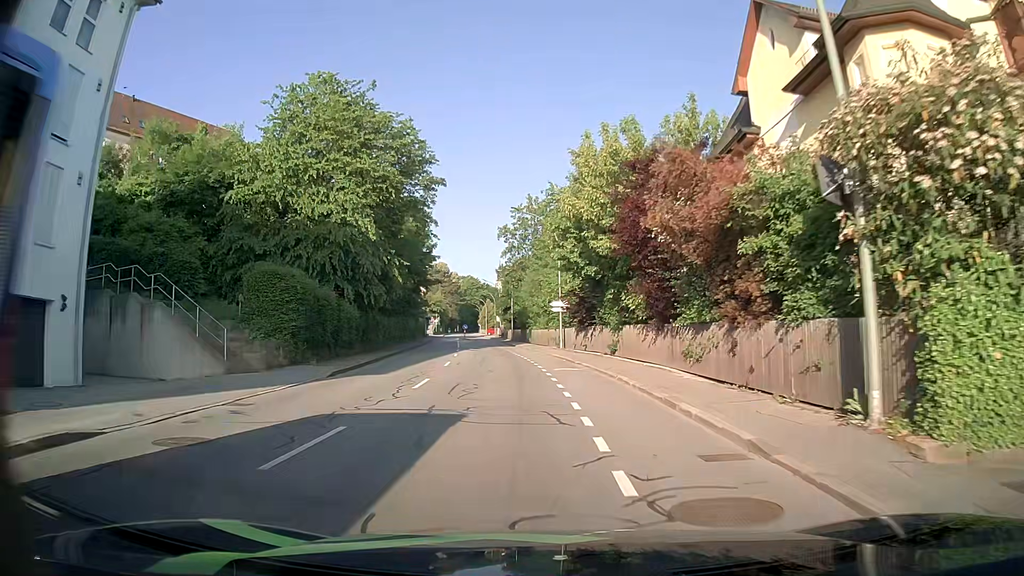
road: tertiary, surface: asphalt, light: Day
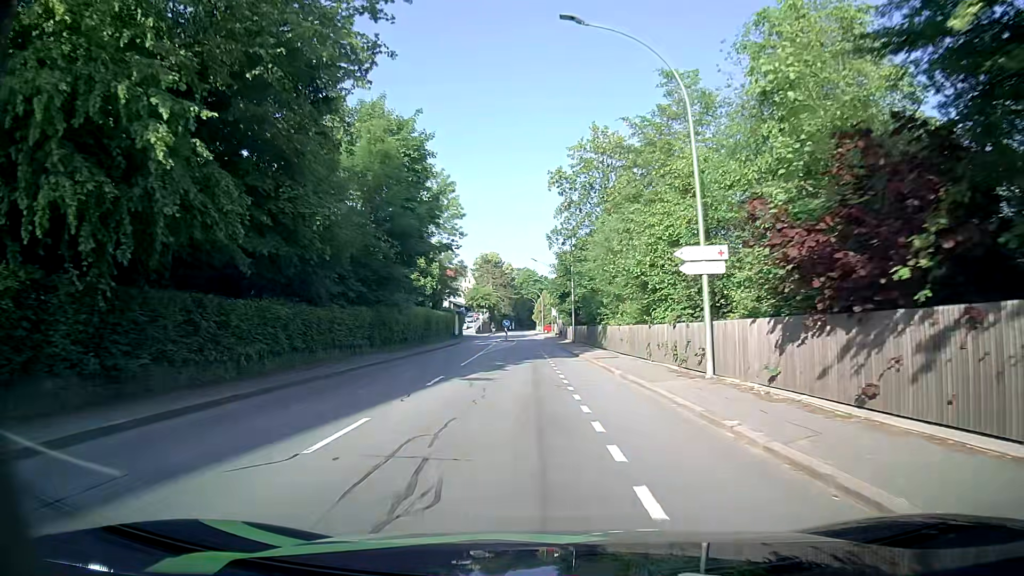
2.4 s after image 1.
(-1.3, +26.6) m; -5°
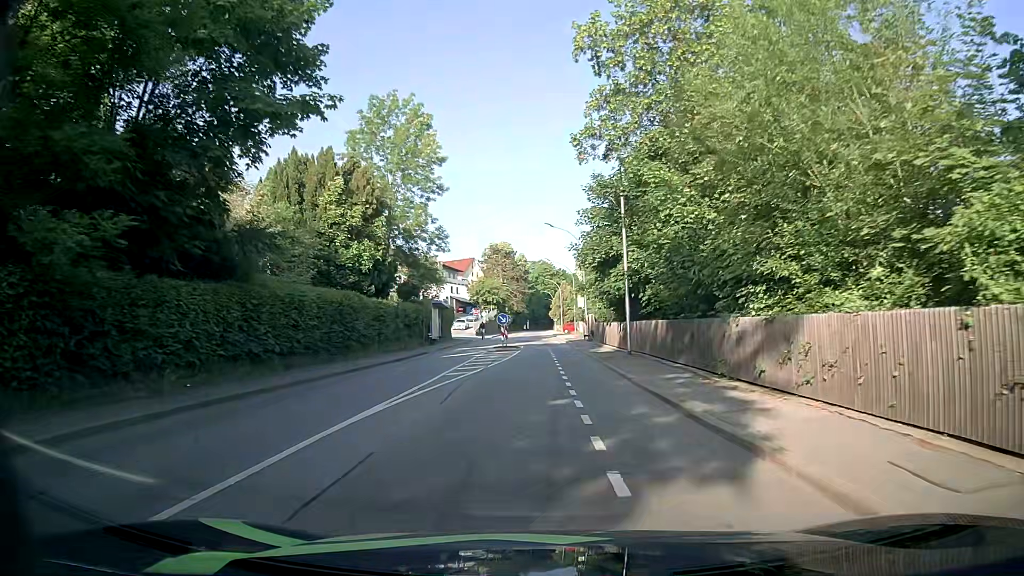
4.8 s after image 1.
(-0.6, +25.4) m; -2°
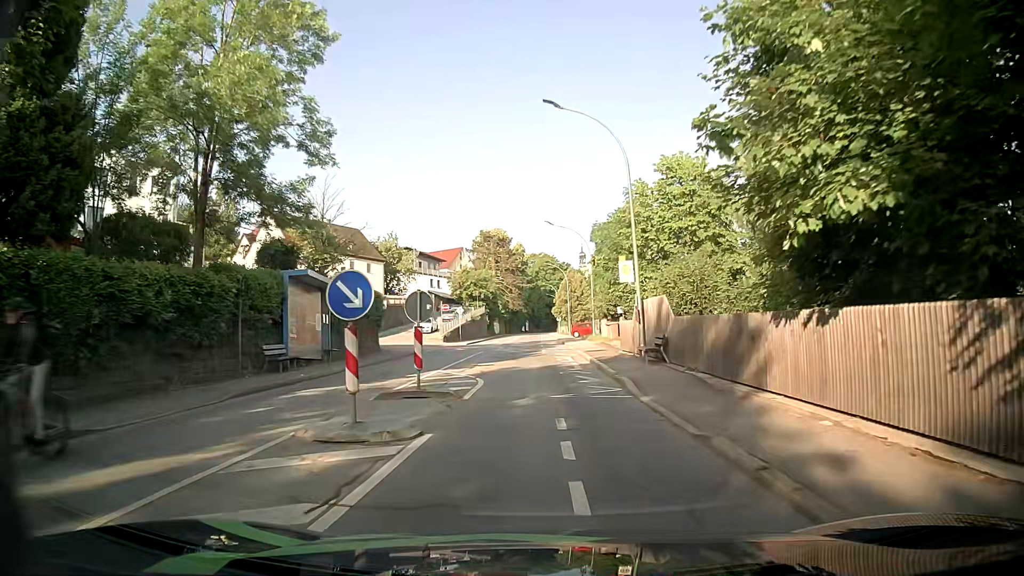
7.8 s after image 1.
(+0.2, +28.4) m; +1°
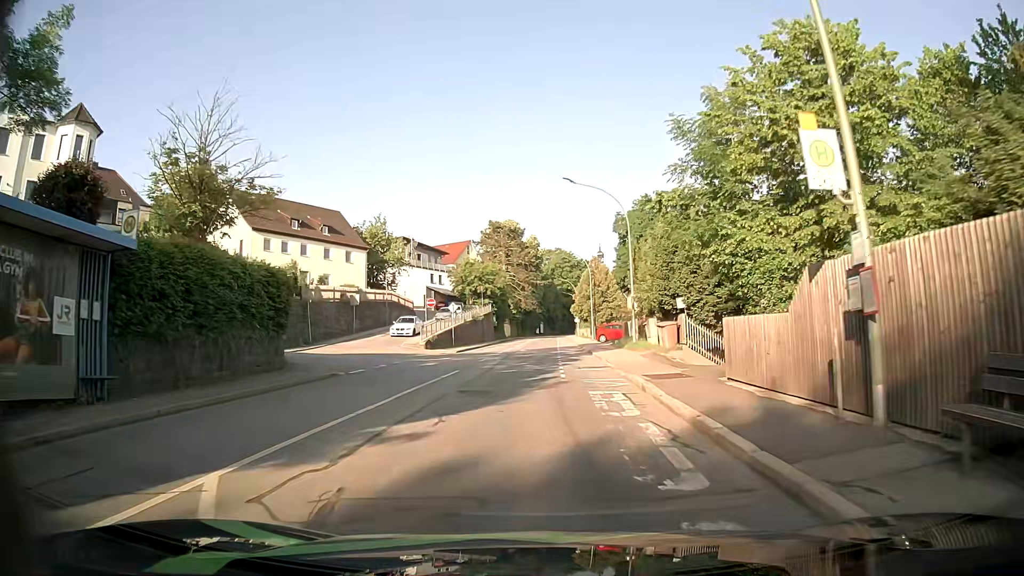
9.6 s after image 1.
(-0.3, +15.3) m; -2°
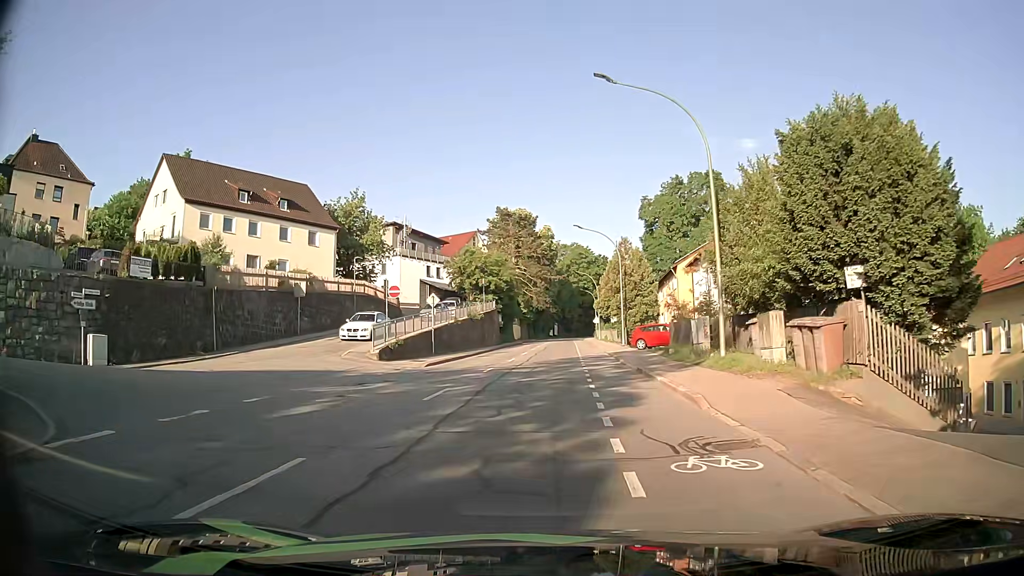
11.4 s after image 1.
(-0.2, +15.2) m; -1°
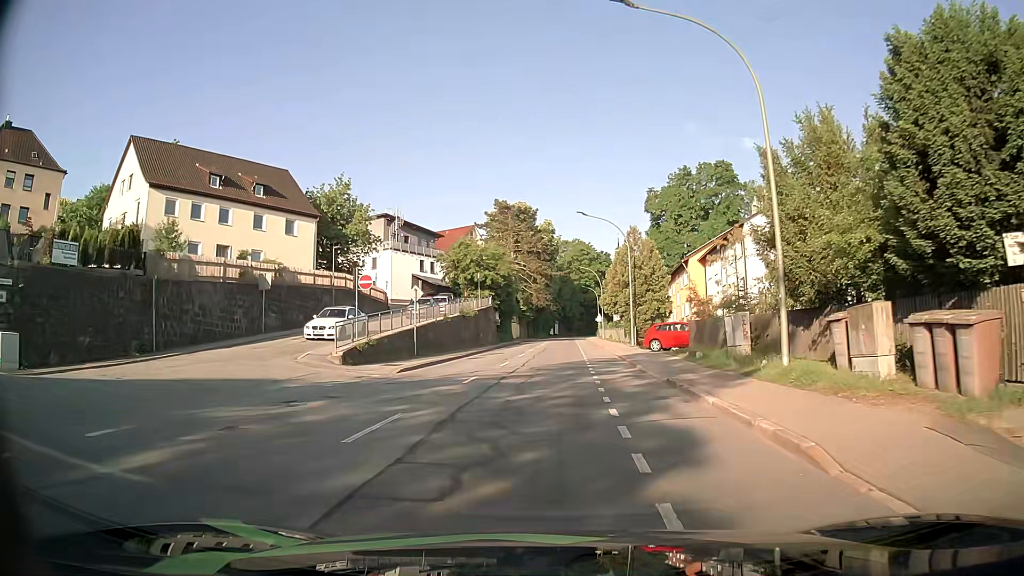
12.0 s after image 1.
(0.0, +5.3) m; -1°
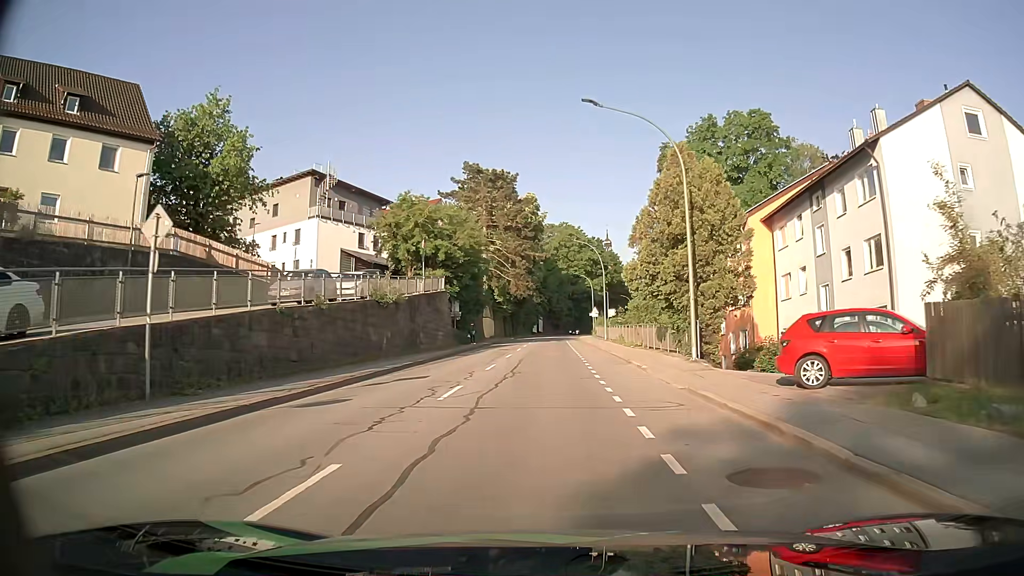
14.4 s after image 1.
(+0.3, +22.3) m; +2°
